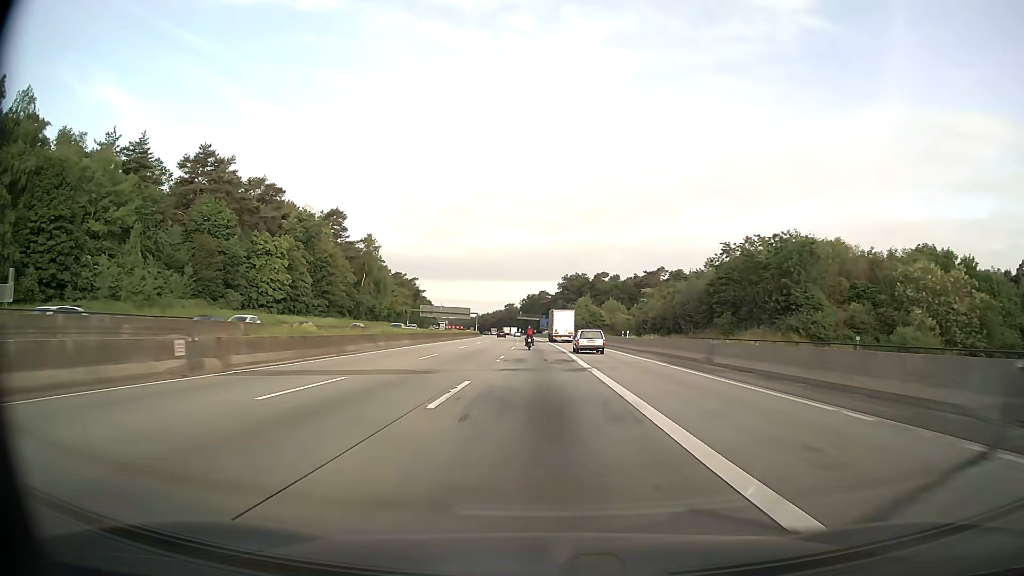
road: motorway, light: Day
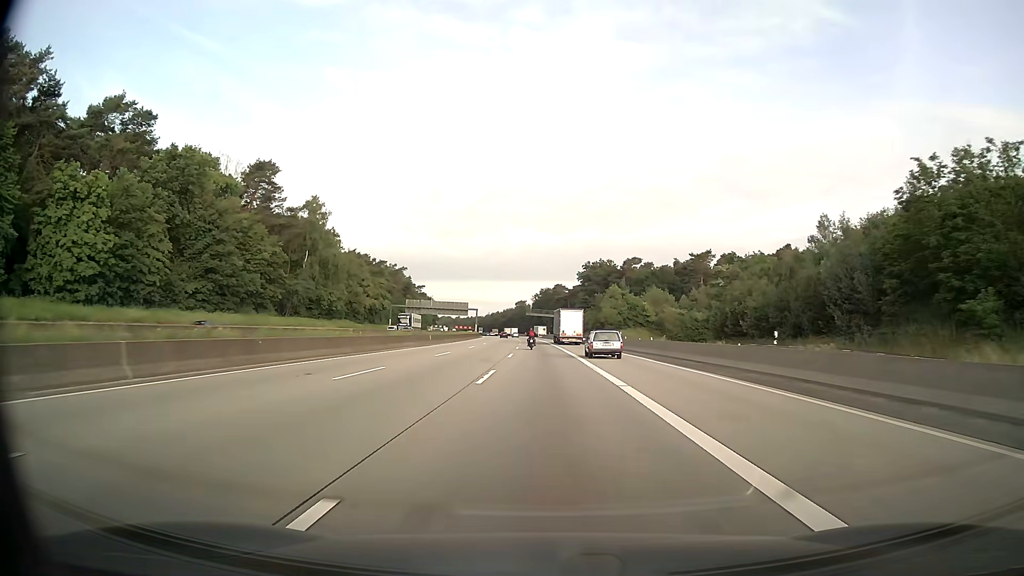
(-0.6, +48.5) m; -1°
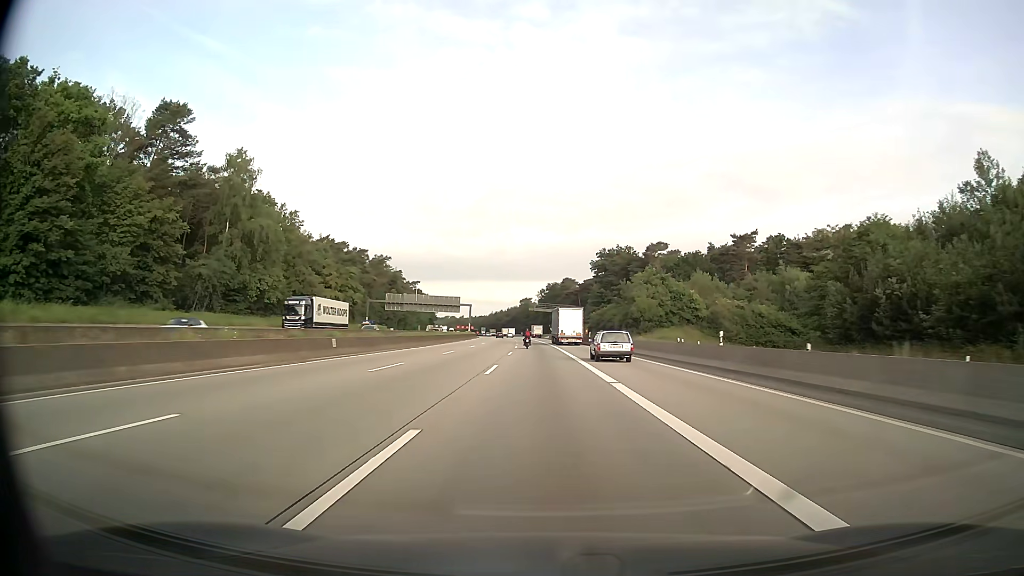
(-0.1, +32.3) m; -1°
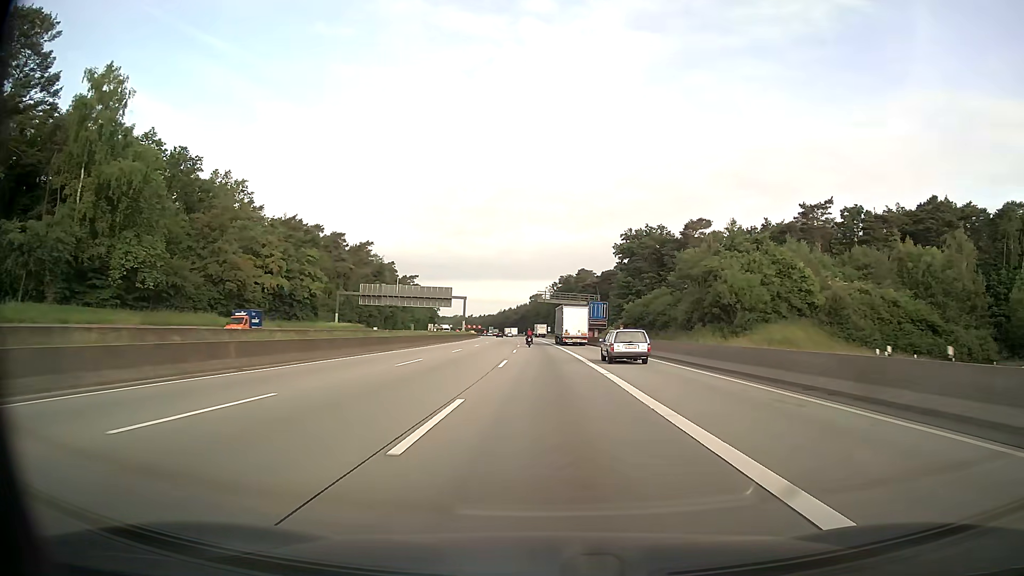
(-0.2, +32.3) m; -1°
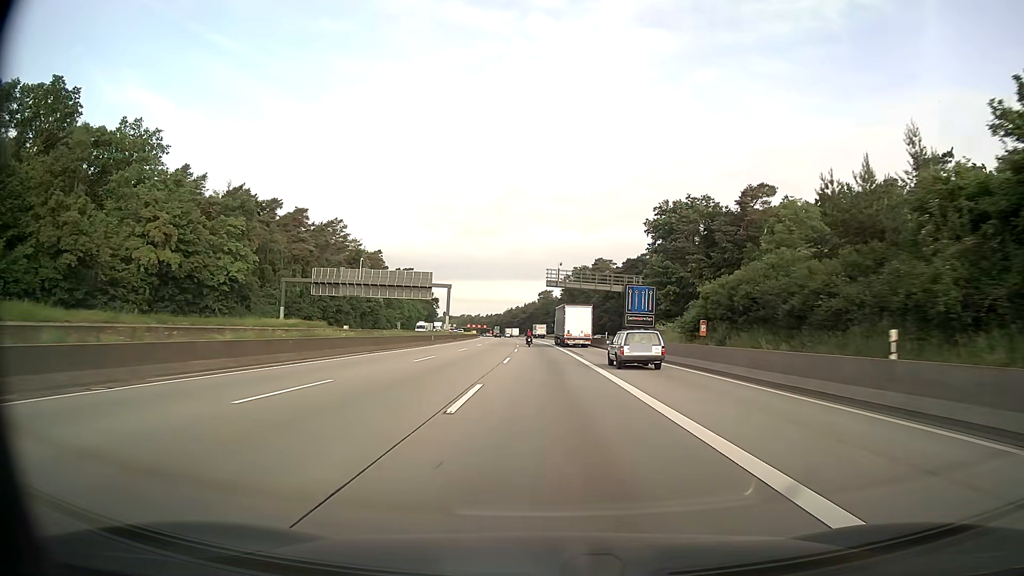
(-0.3, +32.3) m; -1°
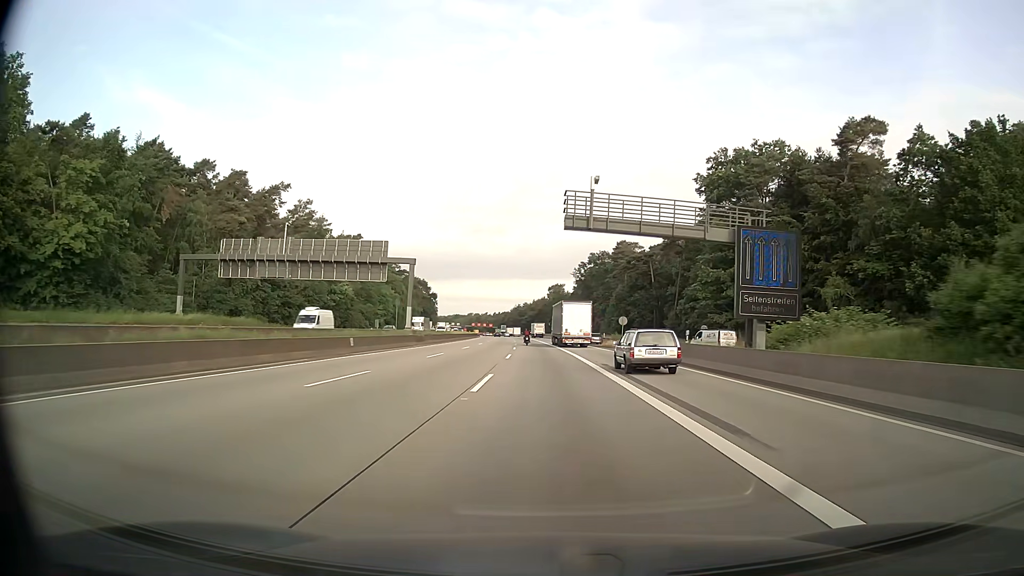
(-0.2, +32.4) m; -1°
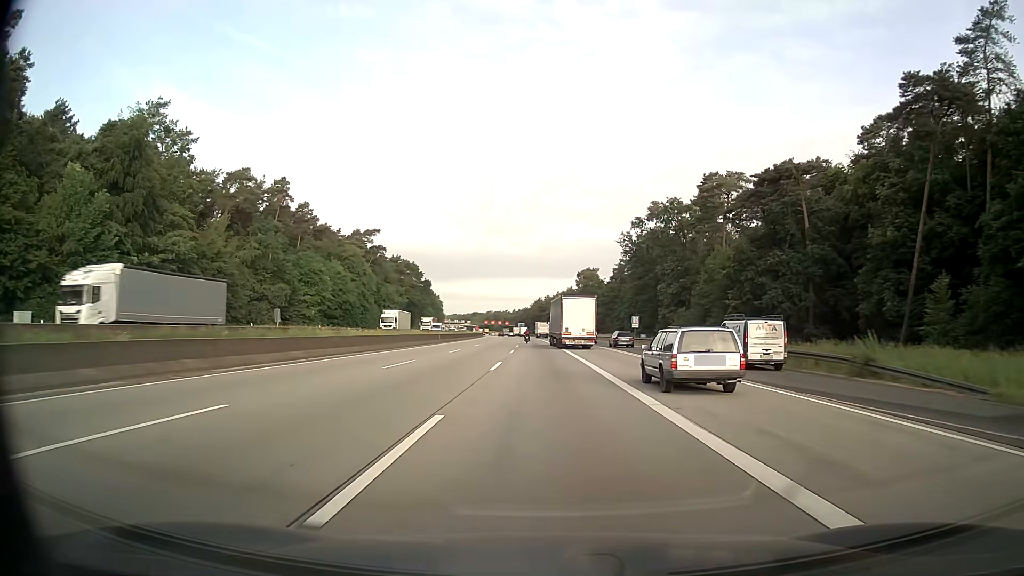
(-1.2, +64.7) m; -2°
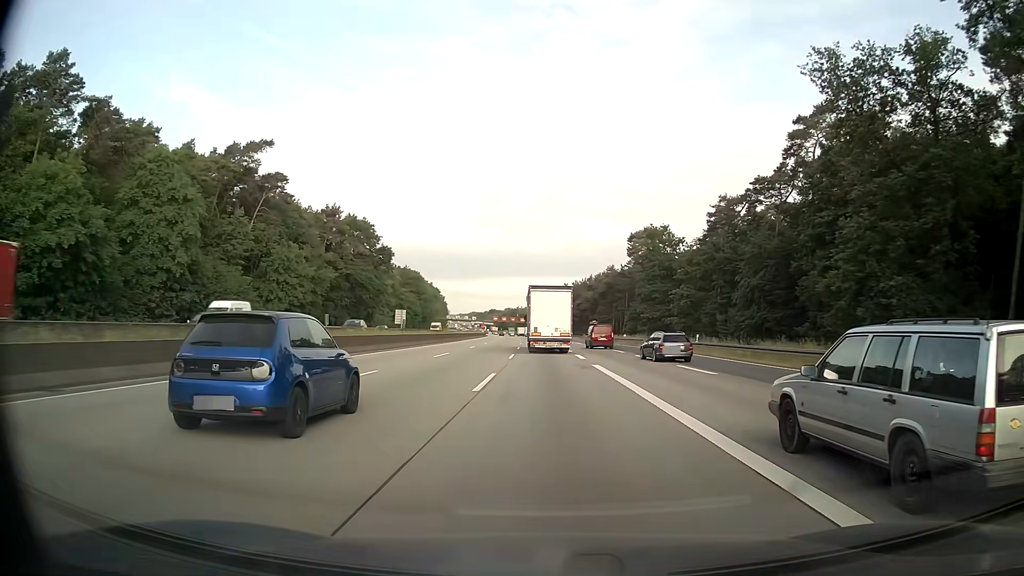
(-1.5, +80.2) m; -2°
(0, +10) (0, +20) (0, +30) (0, +40) (0, +50) (0, +60) (-1, +70) (-1, +80) (-1, +90) (-2, +100) m
